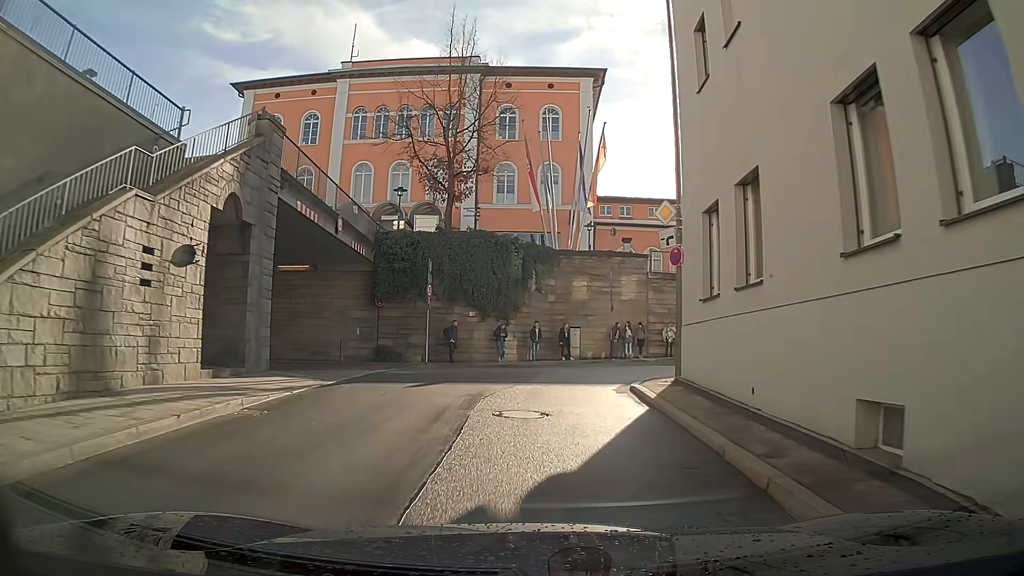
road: residential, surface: asphalt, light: Day
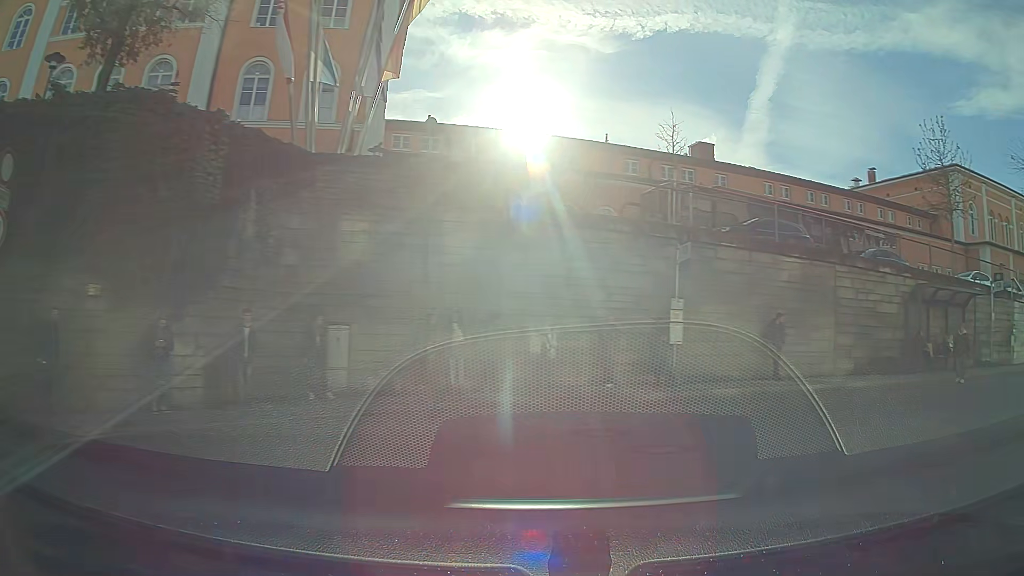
(+1.4, +16.3) m; +29°
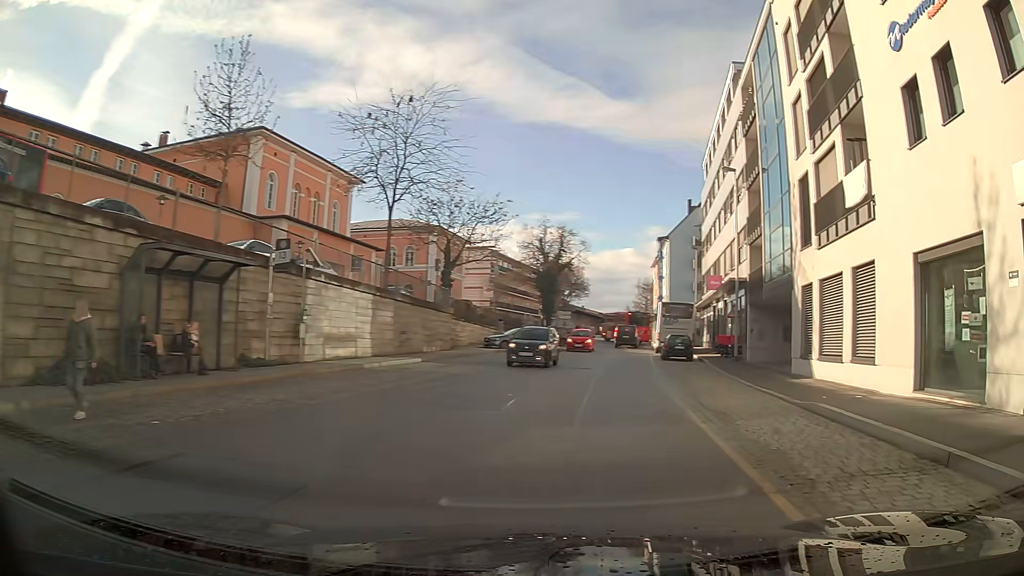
(+4.1, +6.8) m; +52°
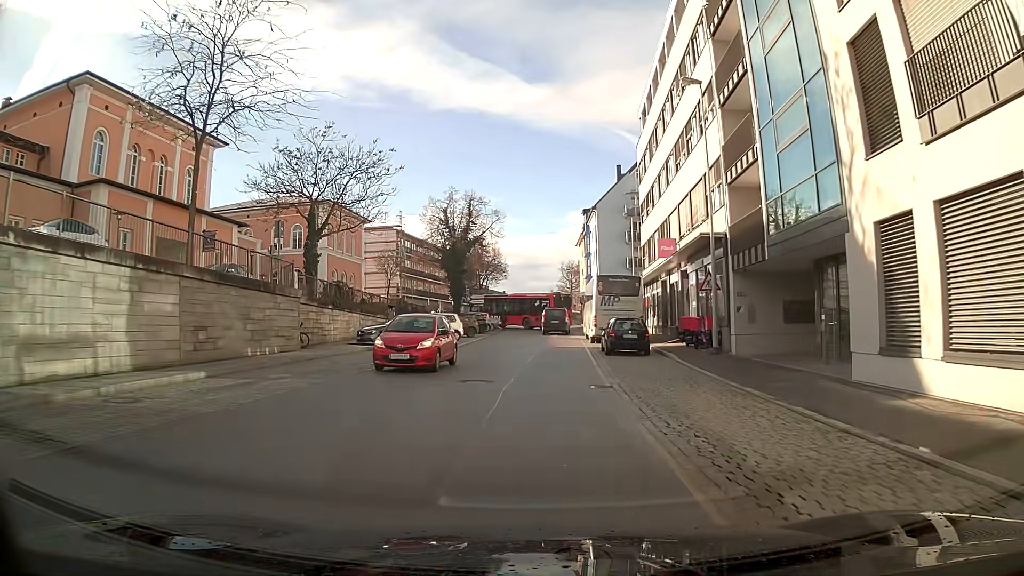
(+1.0, +11.6) m; +6°
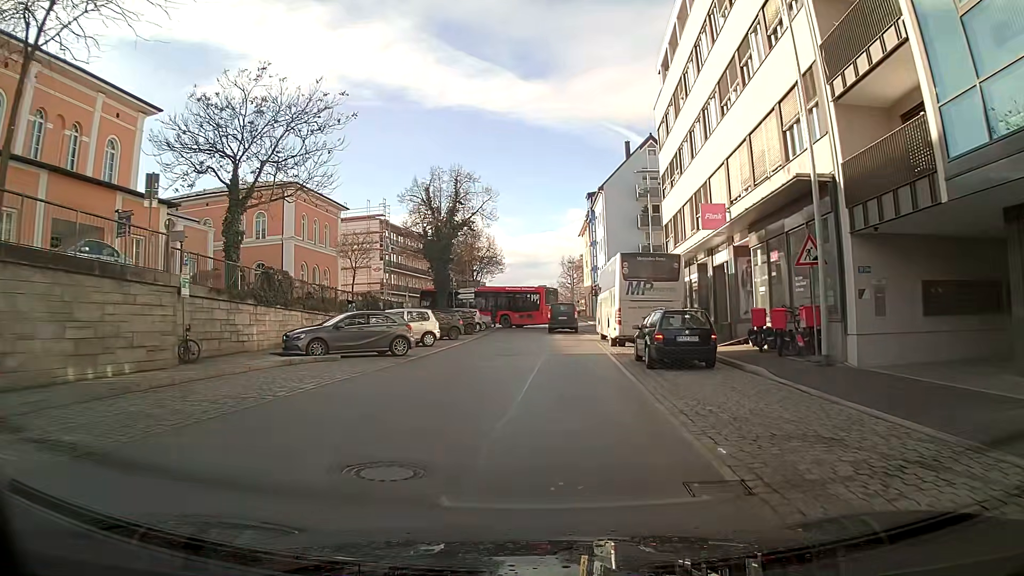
(+0.2, +9.4) m; +1°
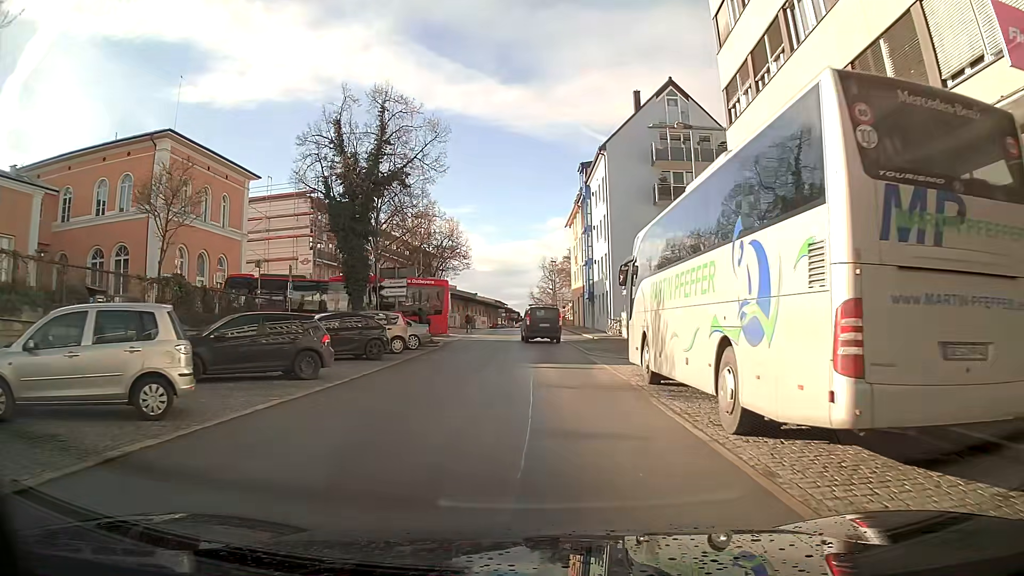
(-0.2, +19.1) m; -1°
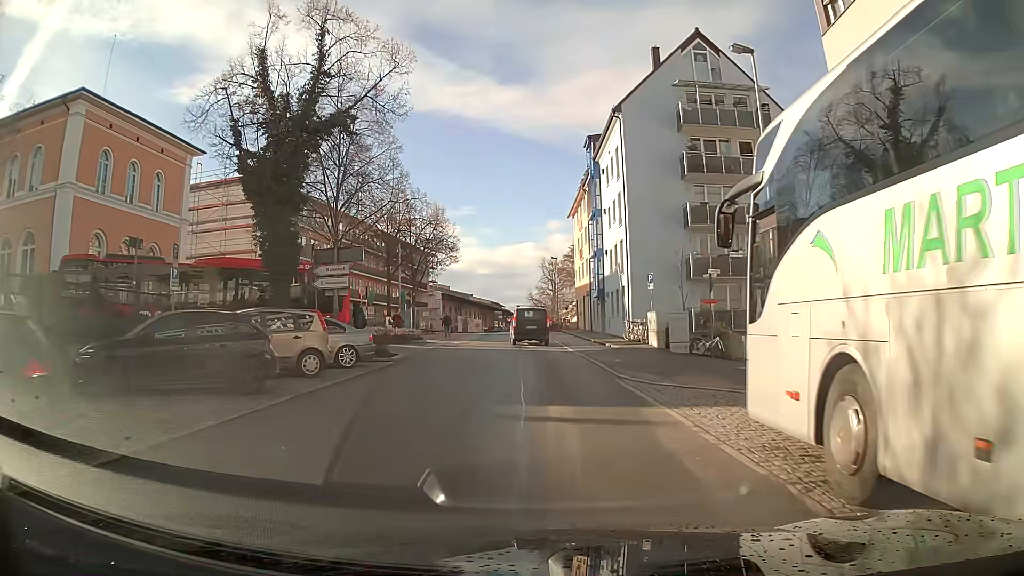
(0.0, +9.4) m; +1°
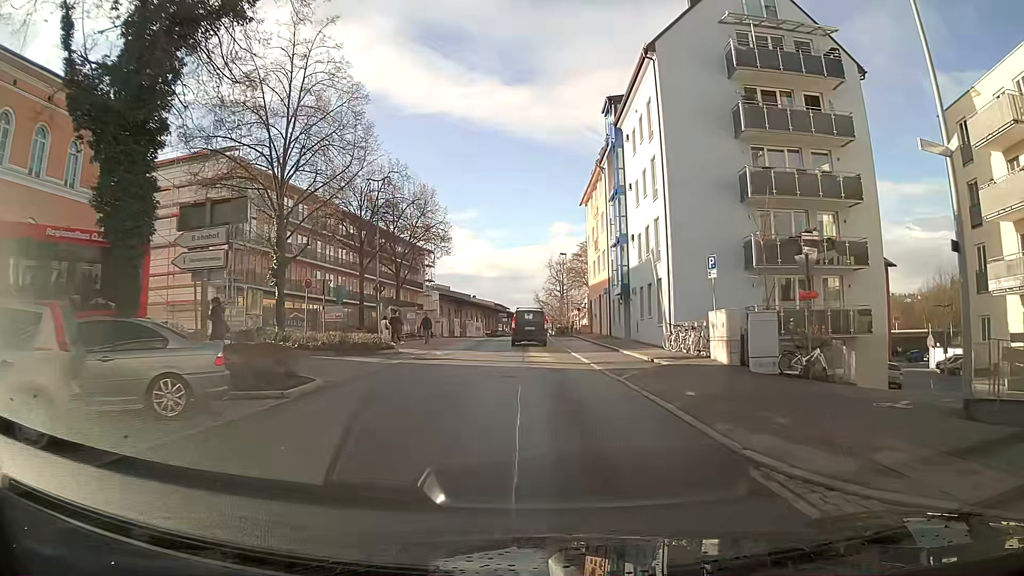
(0.0, +9.5) m; 0°
